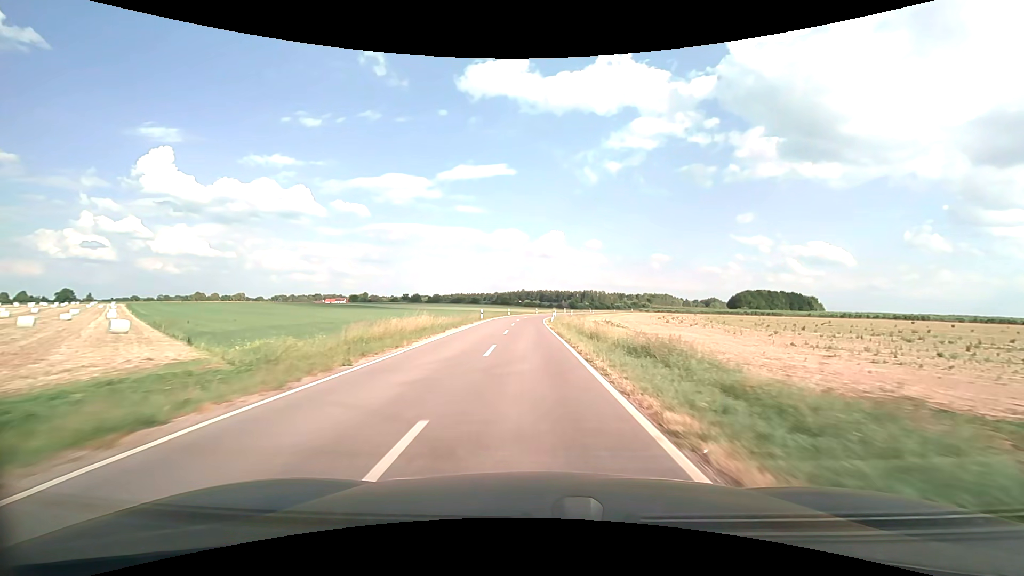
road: unclassified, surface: asphalt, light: Day
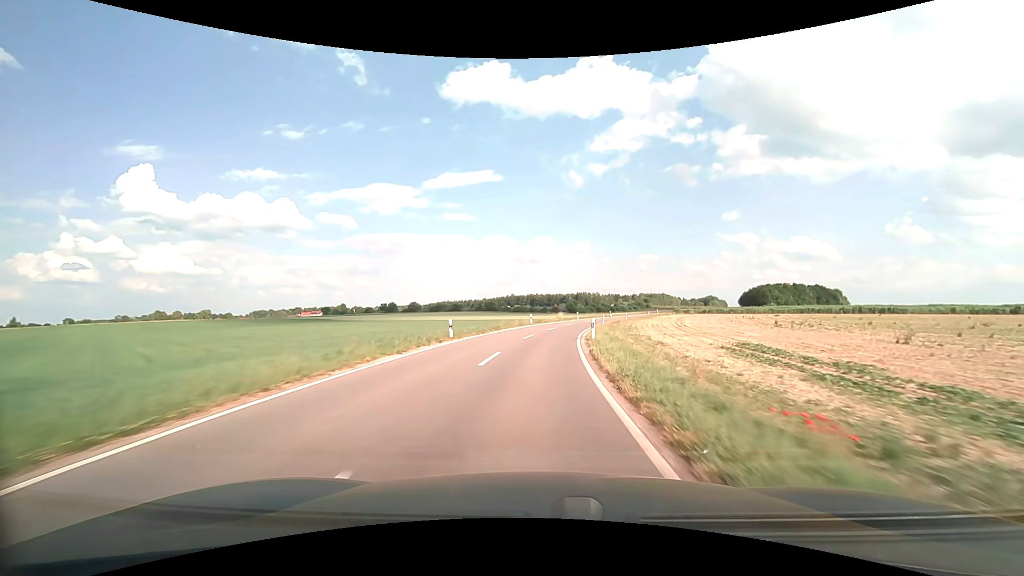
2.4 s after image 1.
(-0.7, +50.3) m; 0°
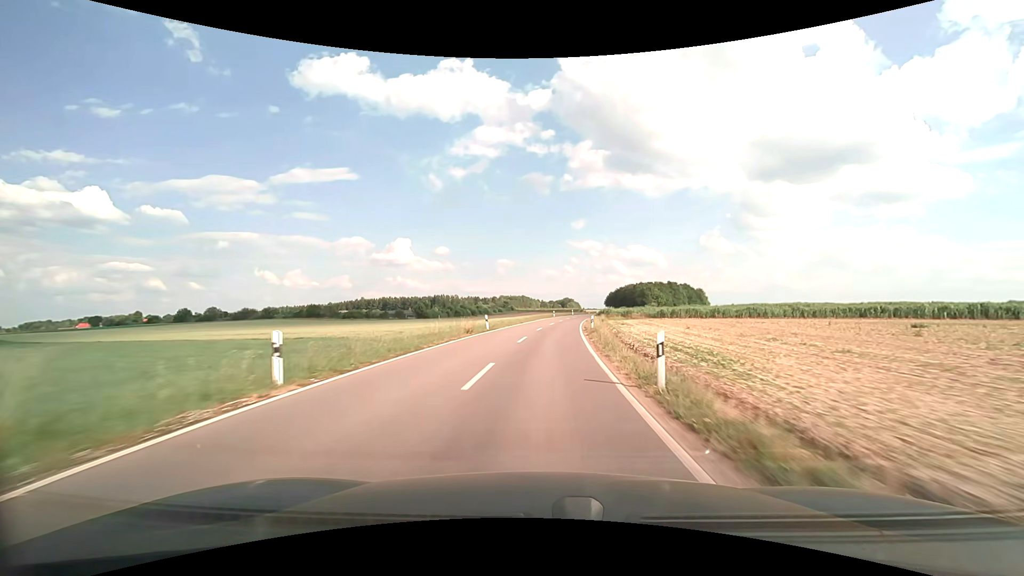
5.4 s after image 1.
(+7.6, +63.6) m; +16°
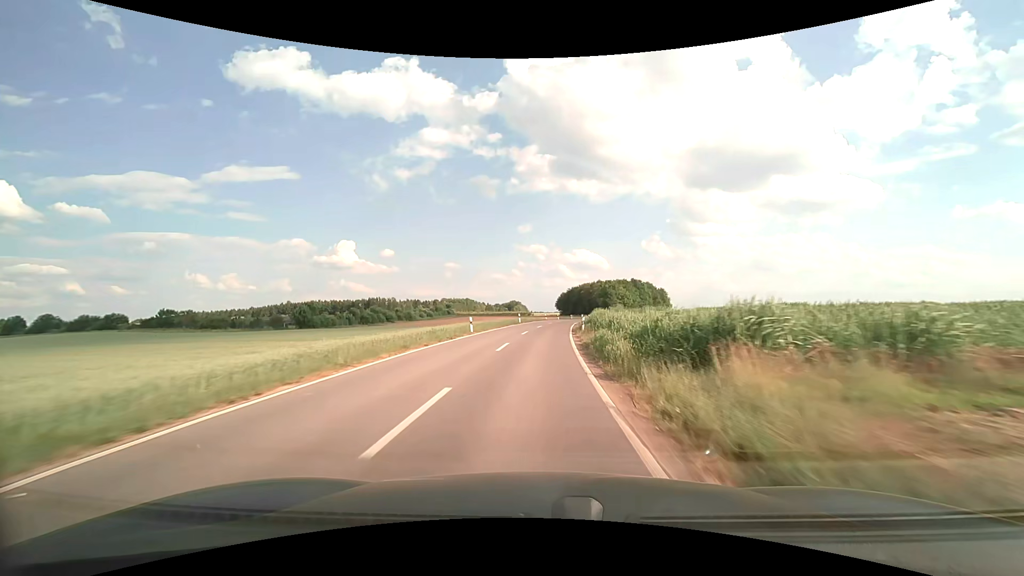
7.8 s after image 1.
(+3.8, +51.7) m; +6°
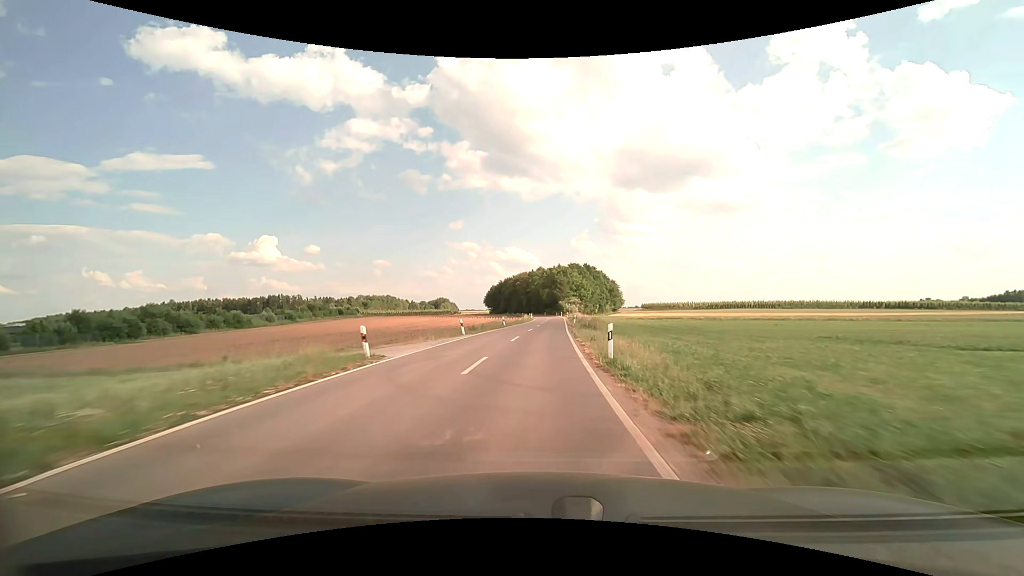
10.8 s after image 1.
(+4.3, +66.4) m; +8°
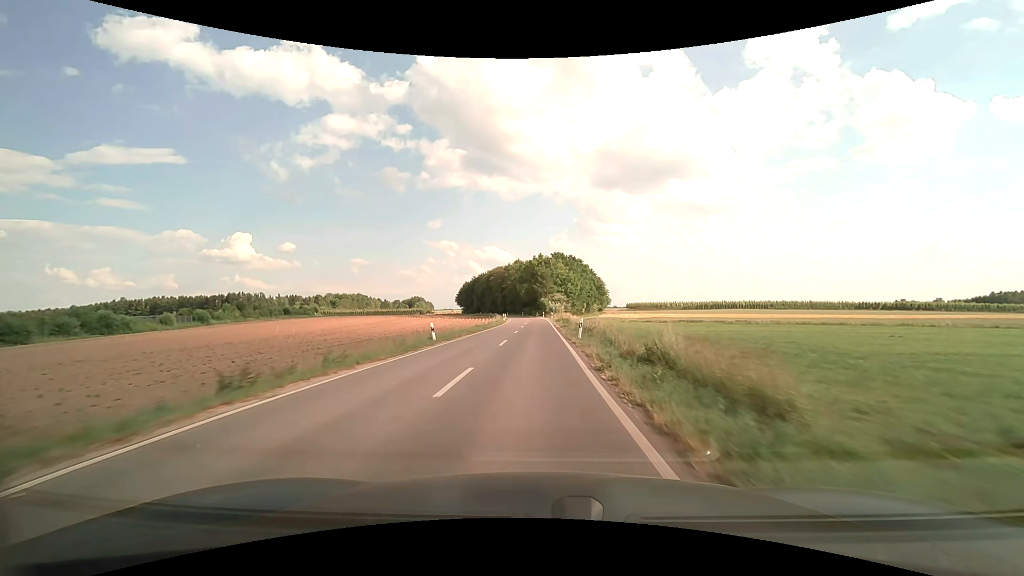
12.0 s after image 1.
(+0.6, +26.8) m; +2°
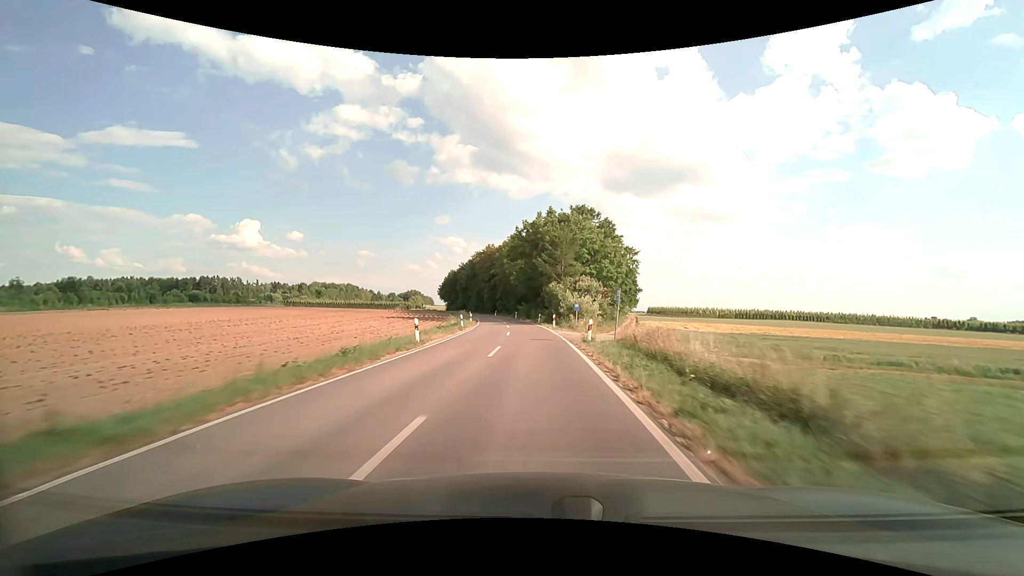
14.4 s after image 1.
(+0.3, +53.8) m; 0°
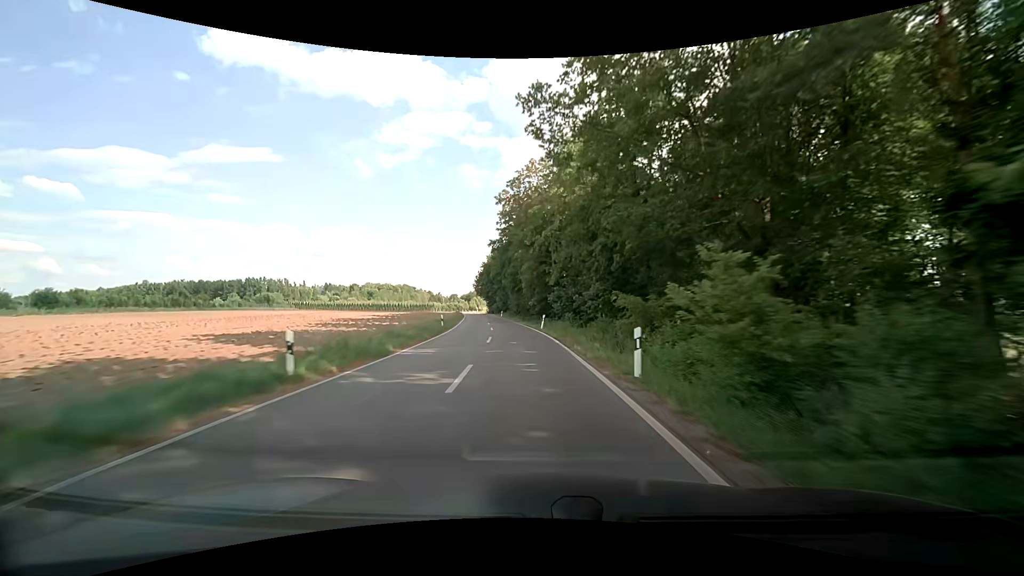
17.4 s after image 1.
(-3.5, +66.7) m; -7°
(0, +10) (-1, +20) (-2, +30) (-3, +40) (-4, +50) (-5, +60) (-7, +70) (-8, +79) (-10, +89) (-11, +99) m
